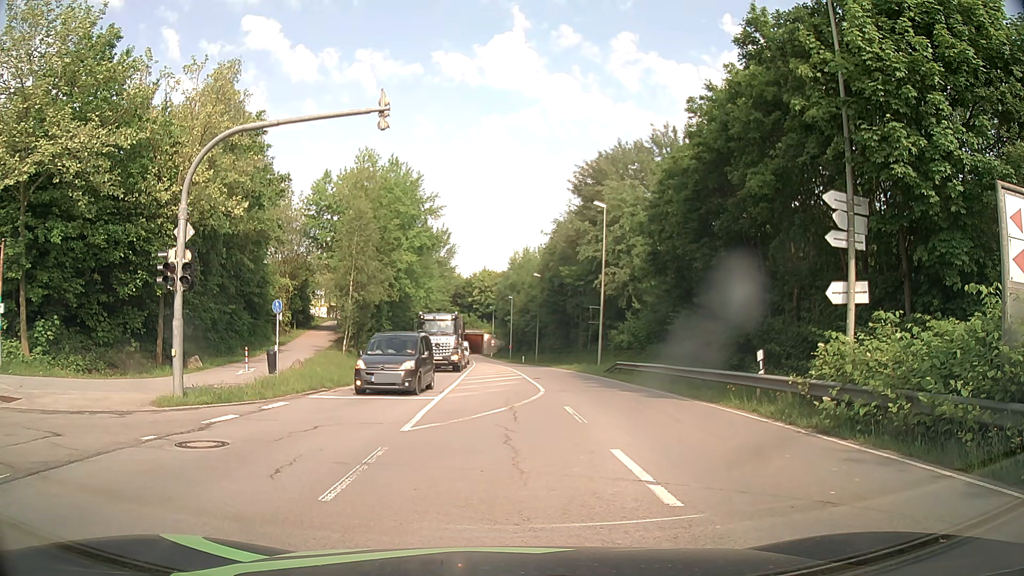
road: secondary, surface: asphalt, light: Day
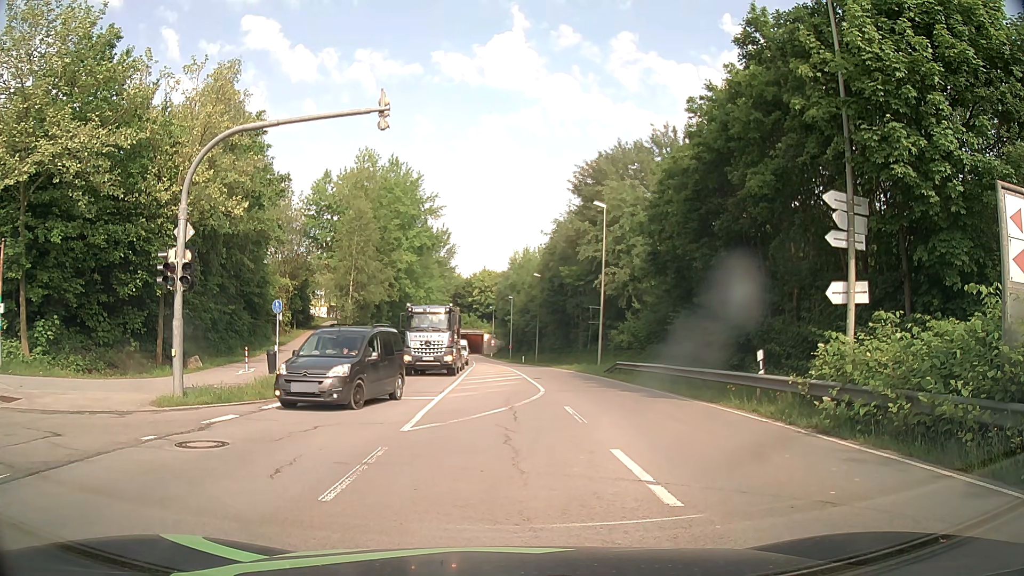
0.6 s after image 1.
(0.0, 0.0) m; 0°
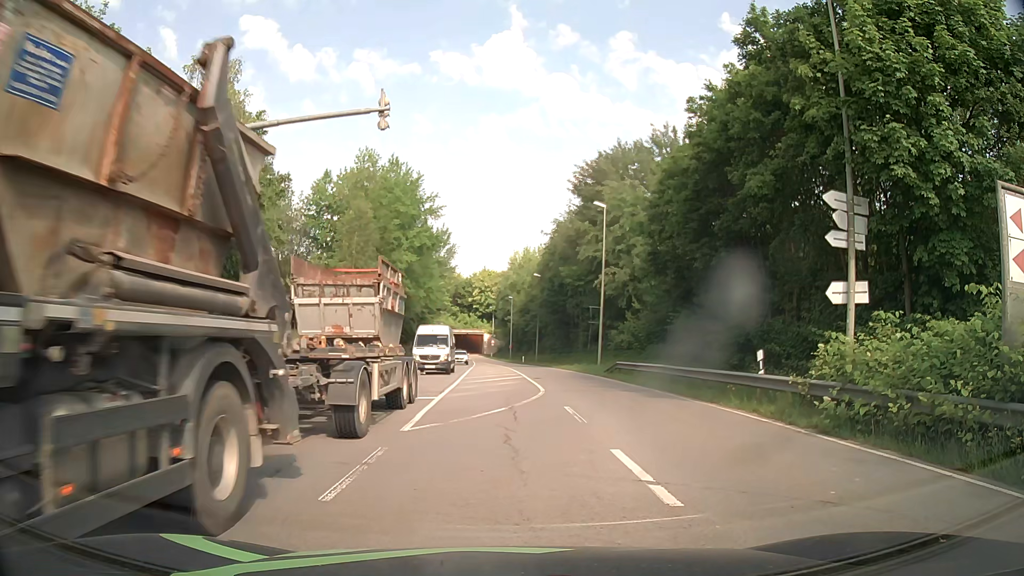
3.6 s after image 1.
(0.0, 0.0) m; 0°
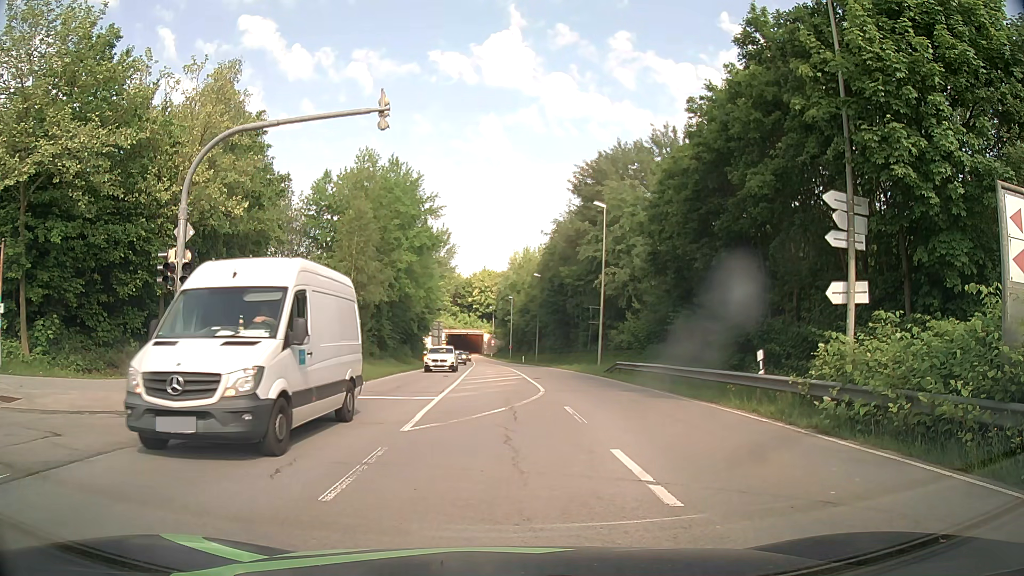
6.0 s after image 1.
(0.0, 0.0) m; 0°
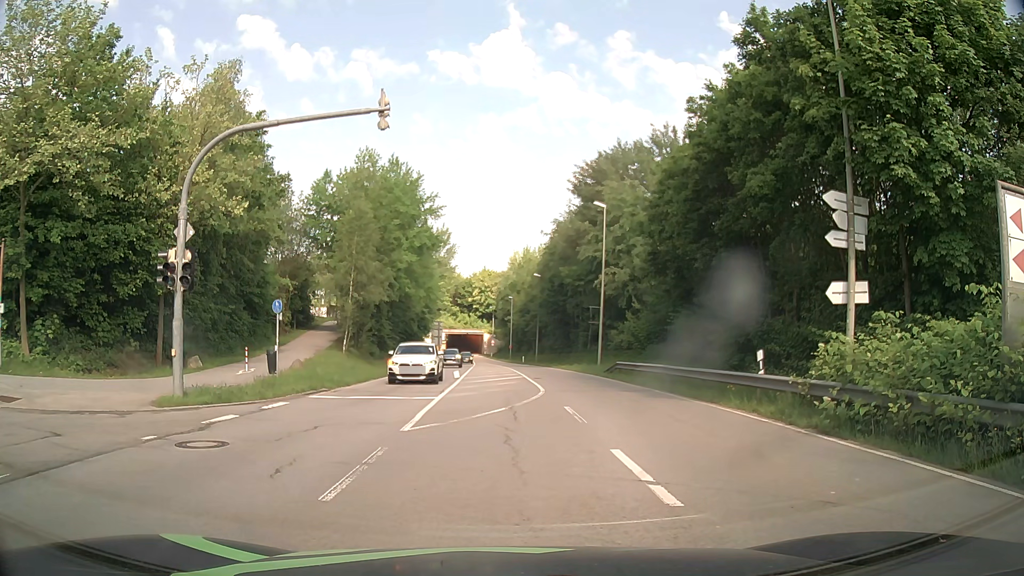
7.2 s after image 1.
(0.0, 0.0) m; 0°
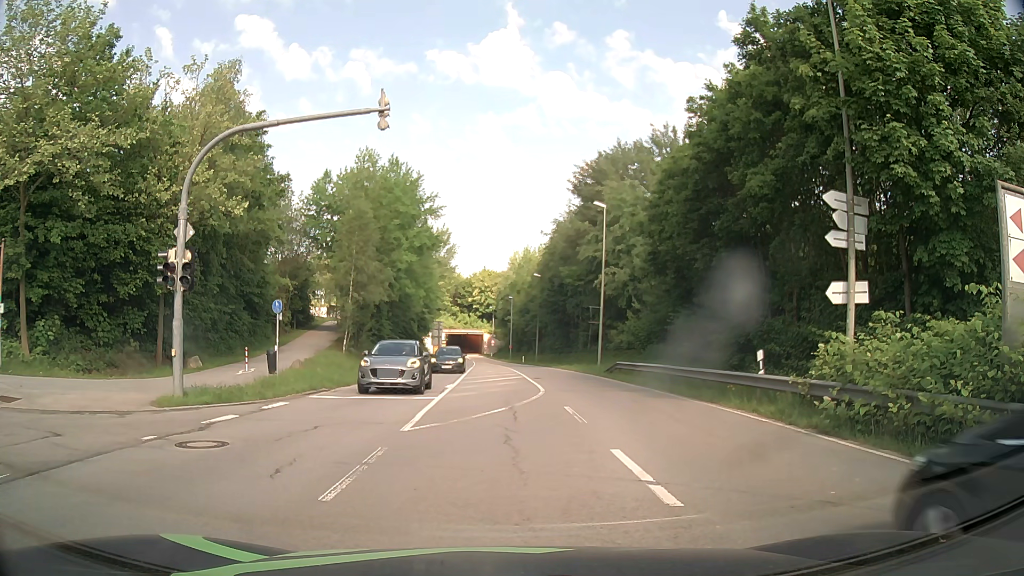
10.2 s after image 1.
(0.0, 0.0) m; 0°
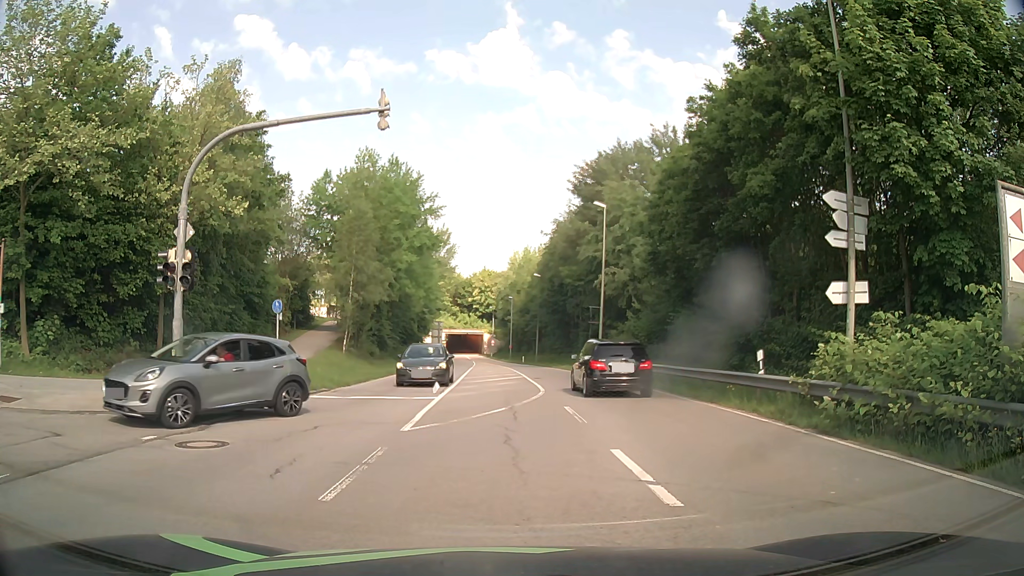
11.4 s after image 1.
(0.0, 0.0) m; 0°
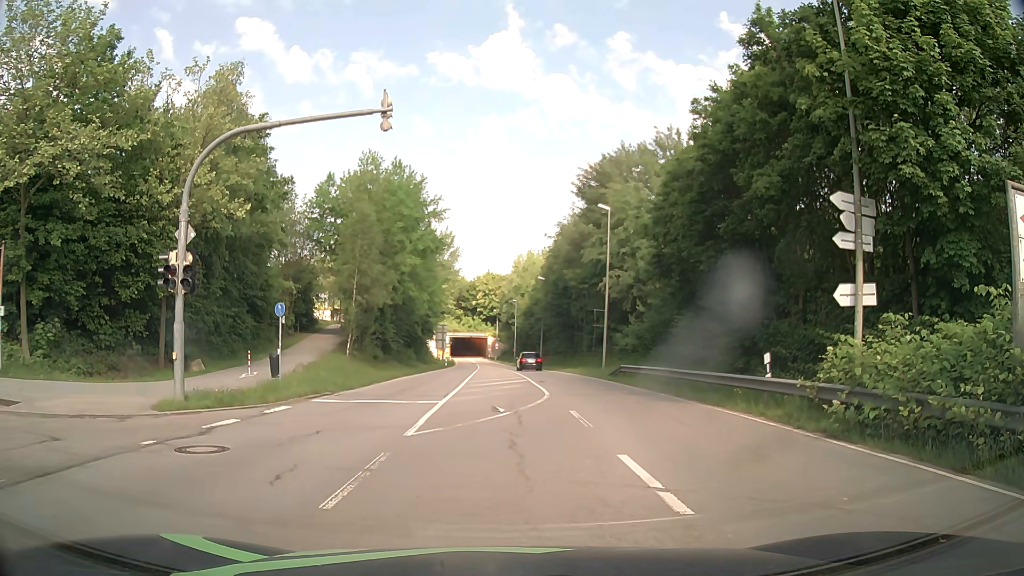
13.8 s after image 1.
(0.0, +0.2) m; 0°
